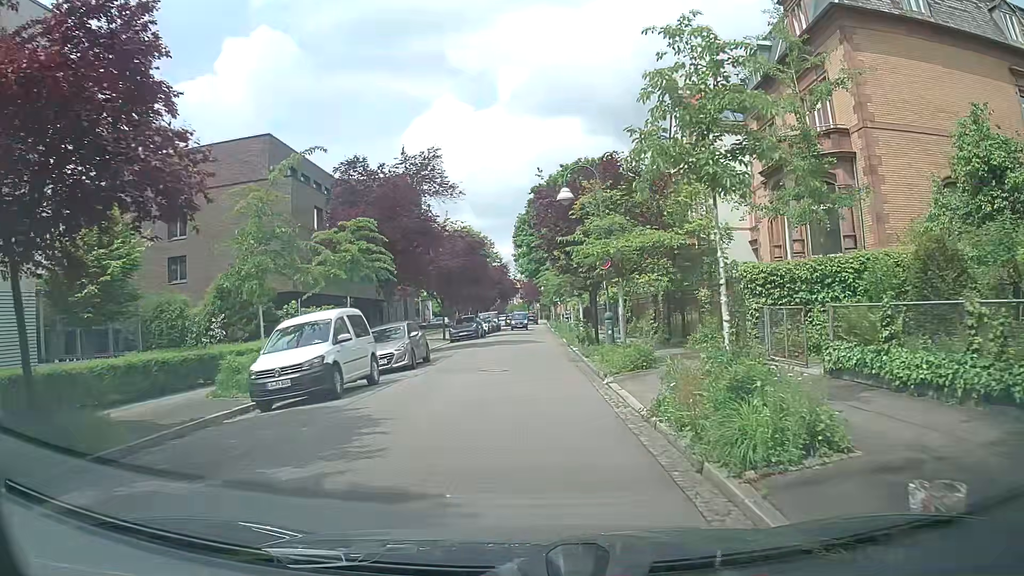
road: residential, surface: asphalt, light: Day
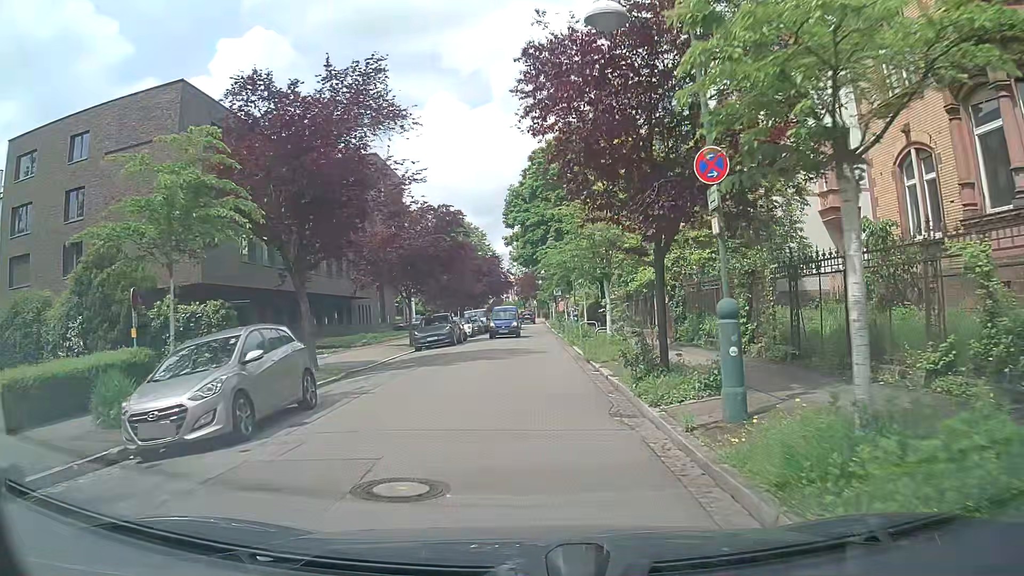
(+0.6, +12.2) m; +2°
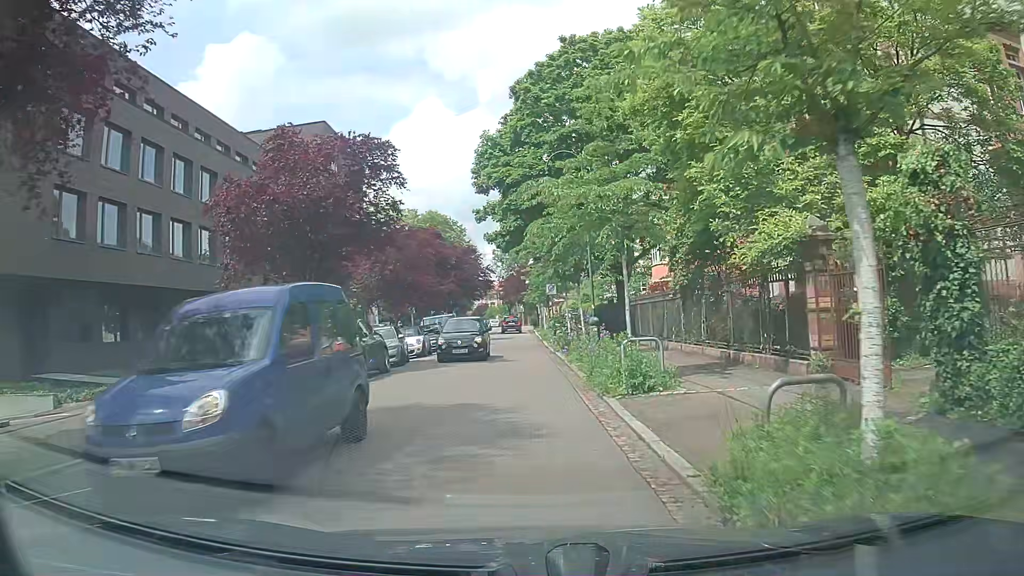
(+0.3, +15.2) m; +2°
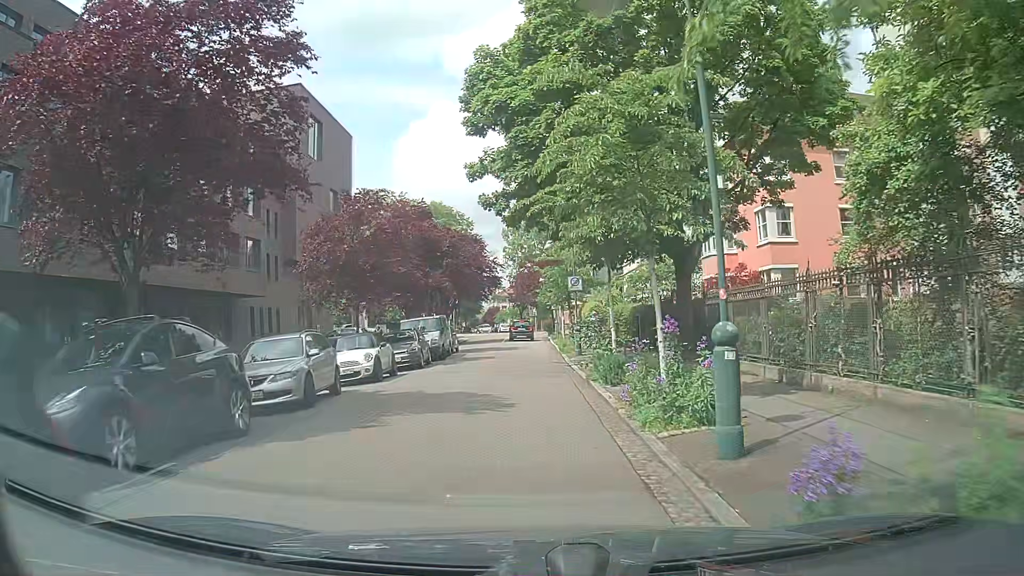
(-0.2, +10.8) m; -2°
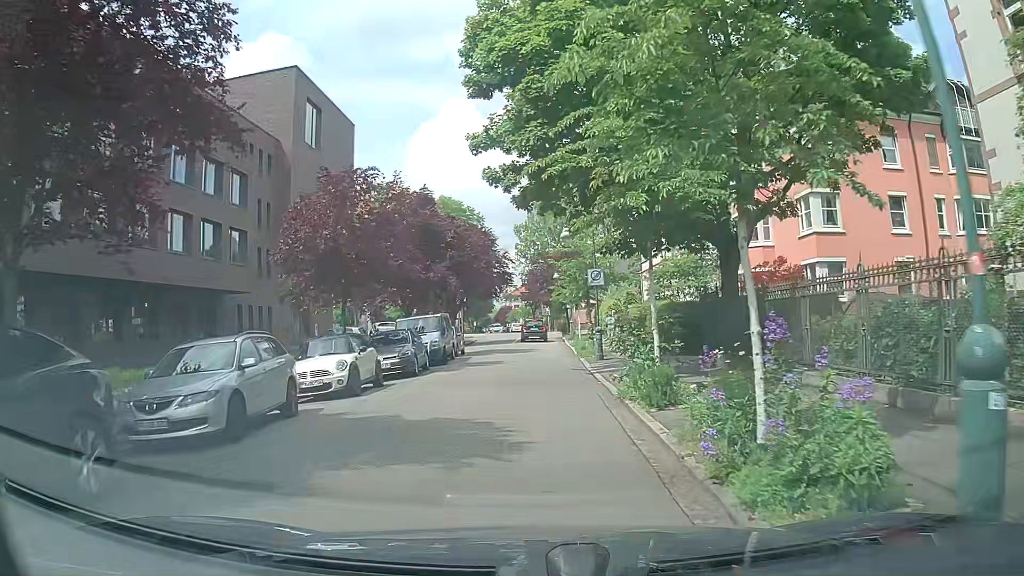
(0.0, +3.8) m; +1°
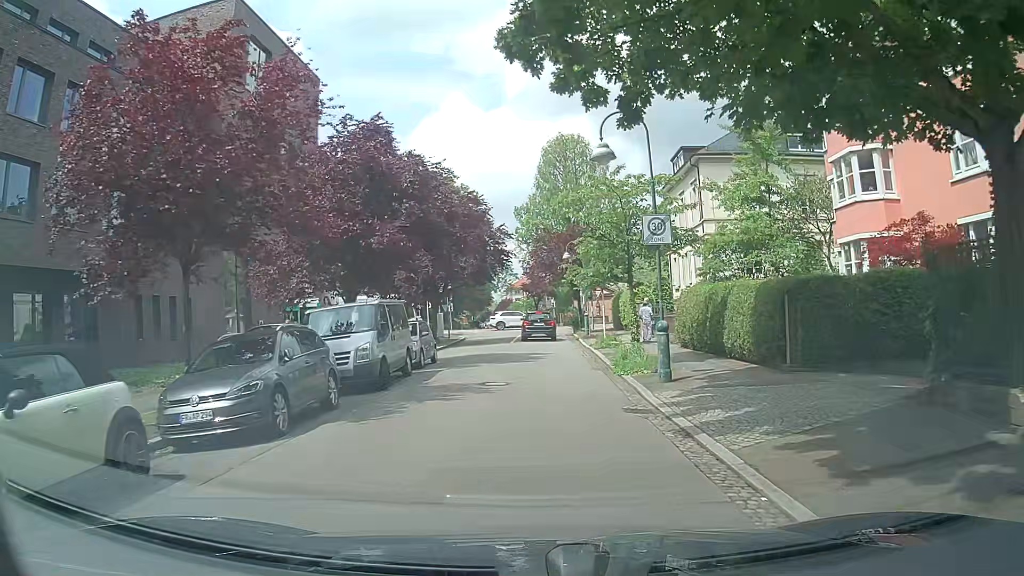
(-0.4, +11.3) m; -3°
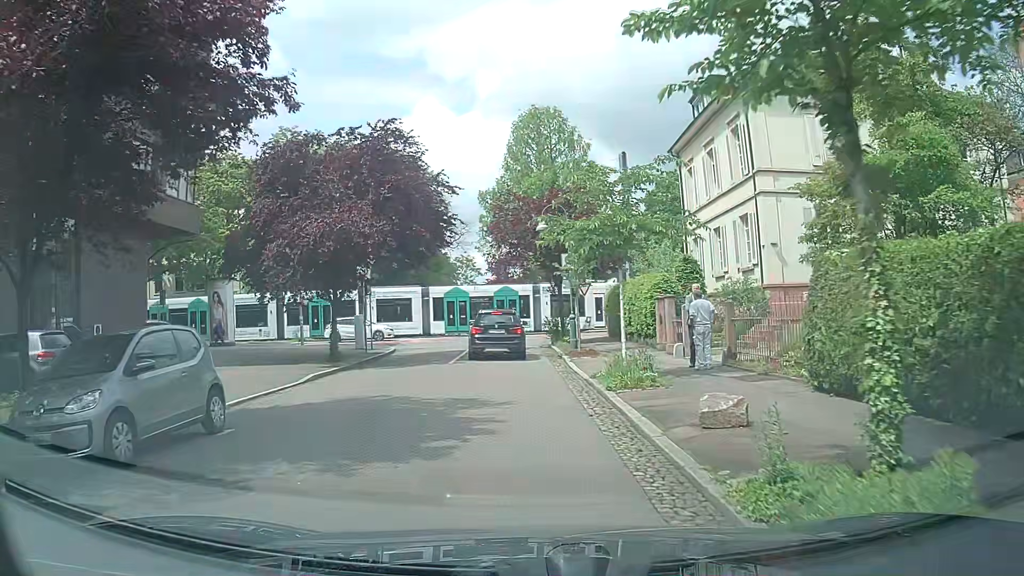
(+0.8, +14.1) m; +3°
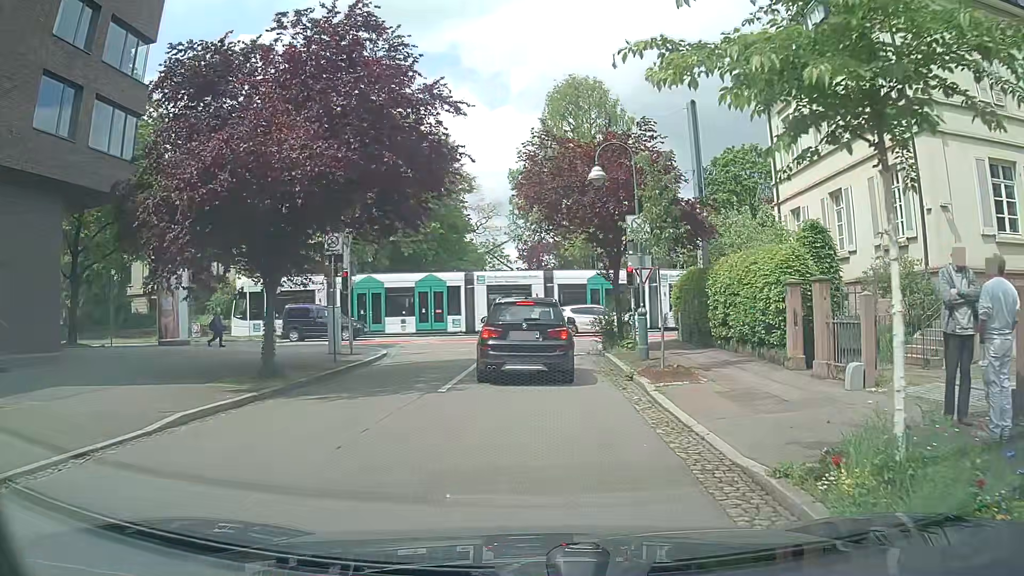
(-0.3, +9.0) m; -1°
